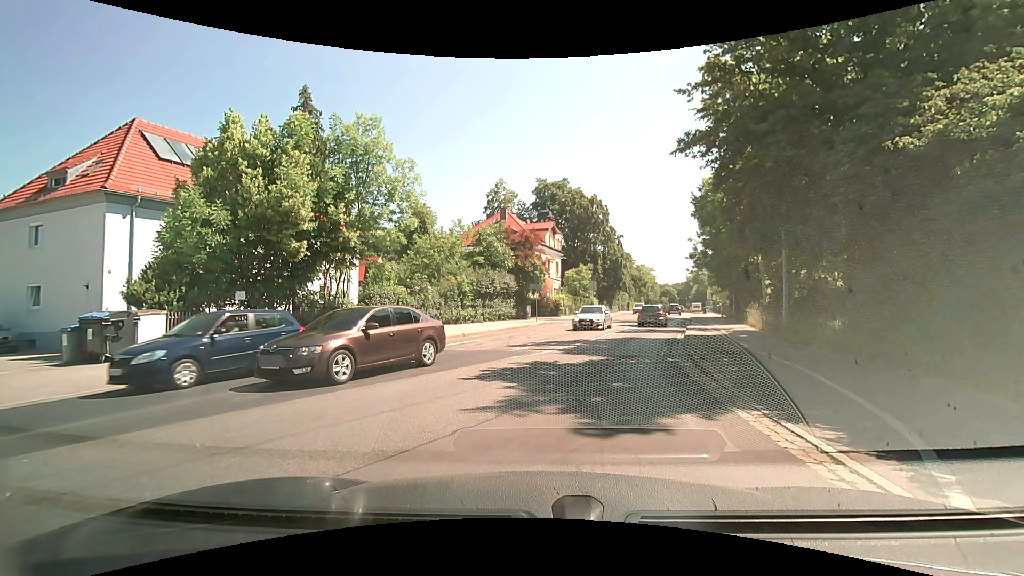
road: secondary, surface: asphalt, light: Day
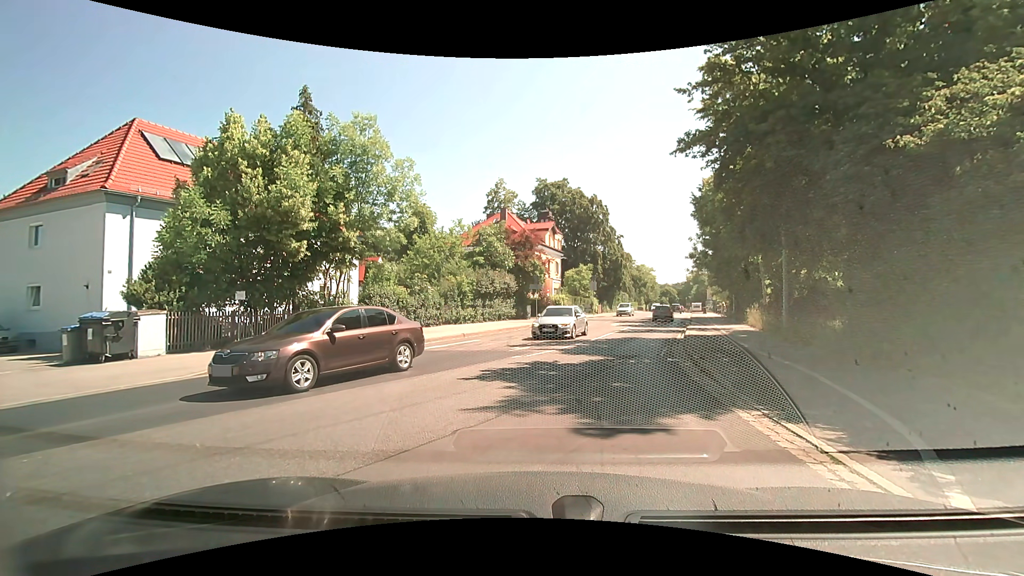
(0.0, 0.0) m; 0°
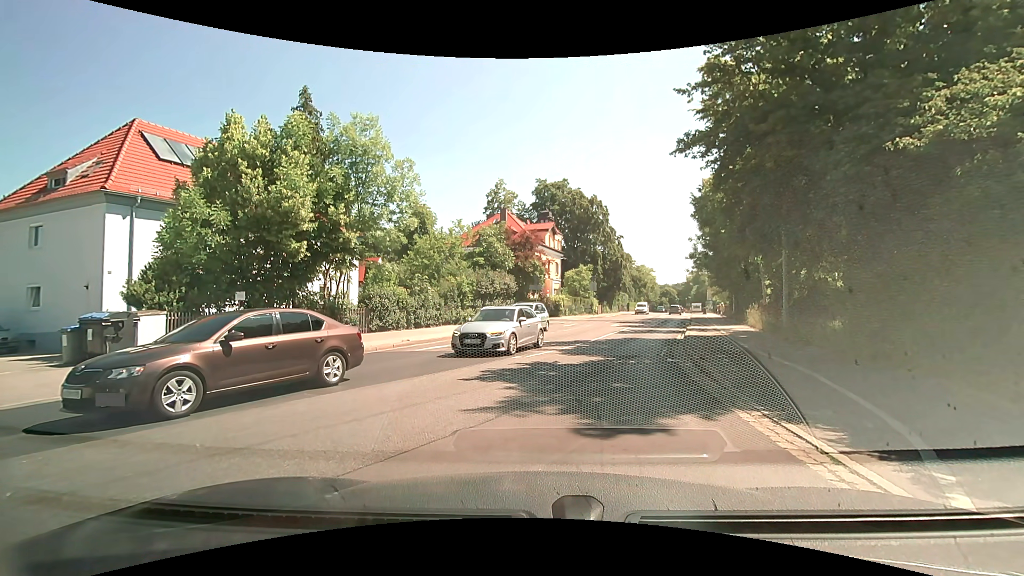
(0.0, 0.0) m; 0°
(0, +10) (+3, +20) (+5, +29) (+8, +39) (+11, +48) (+14, +58) (+17, +68) (+19, +77) (+22, +87) (+25, +97) m
